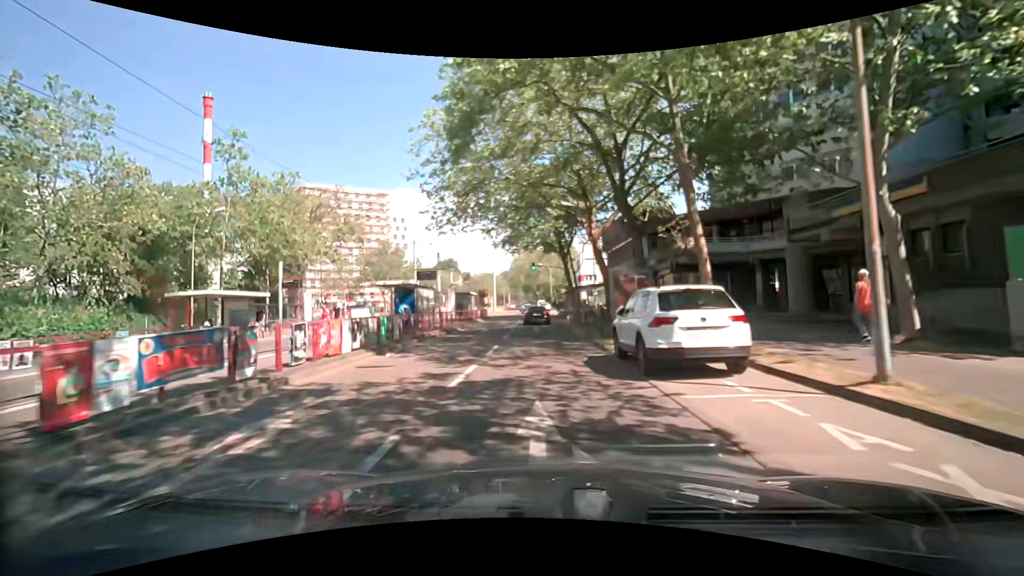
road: tertiary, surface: asphalt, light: Day
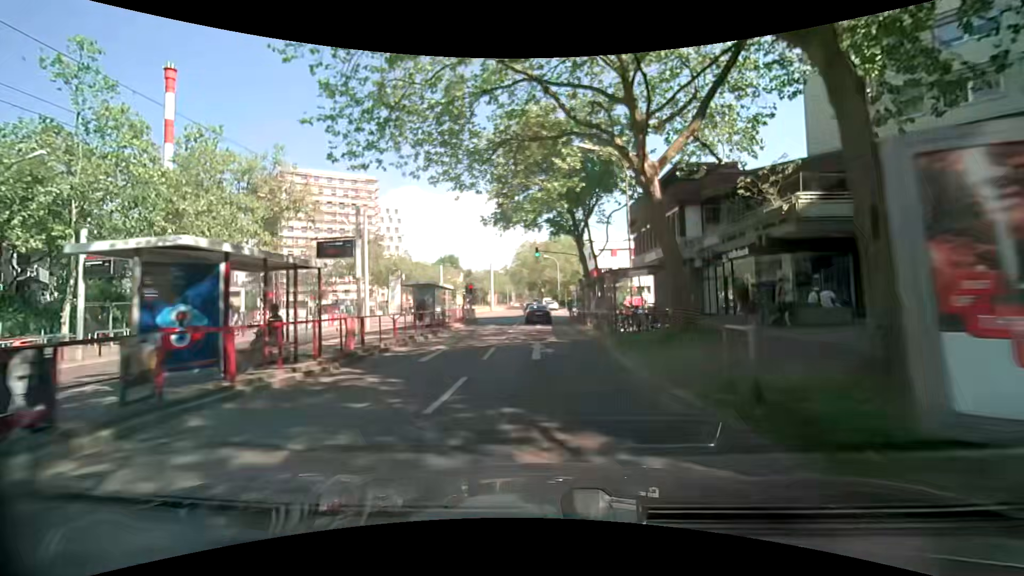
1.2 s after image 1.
(0.0, +13.8) m; 0°
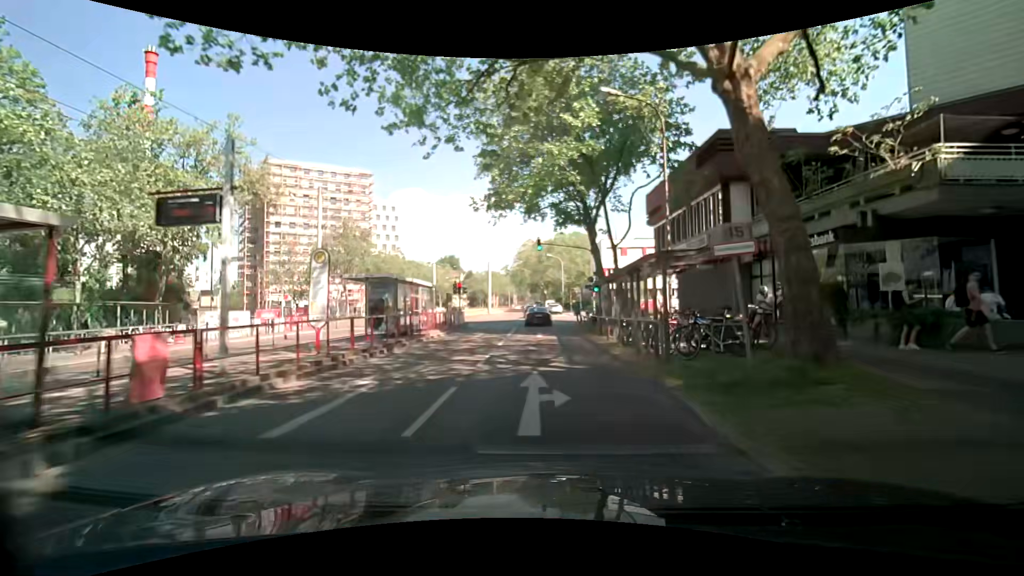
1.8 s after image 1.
(0.0, +7.0) m; 0°
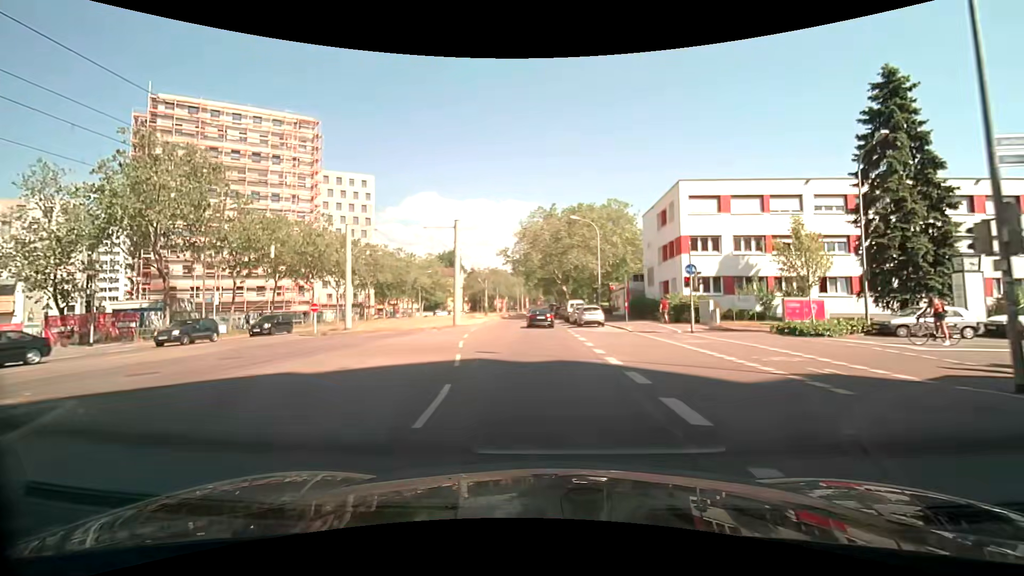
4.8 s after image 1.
(-0.7, +35.3) m; -2°
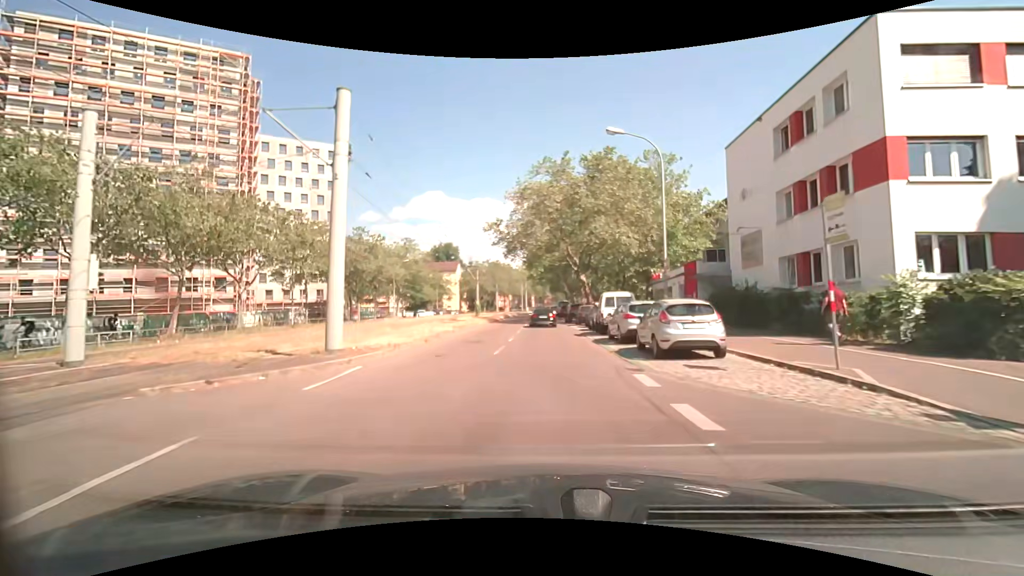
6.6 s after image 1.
(-0.2, +21.3) m; -1°
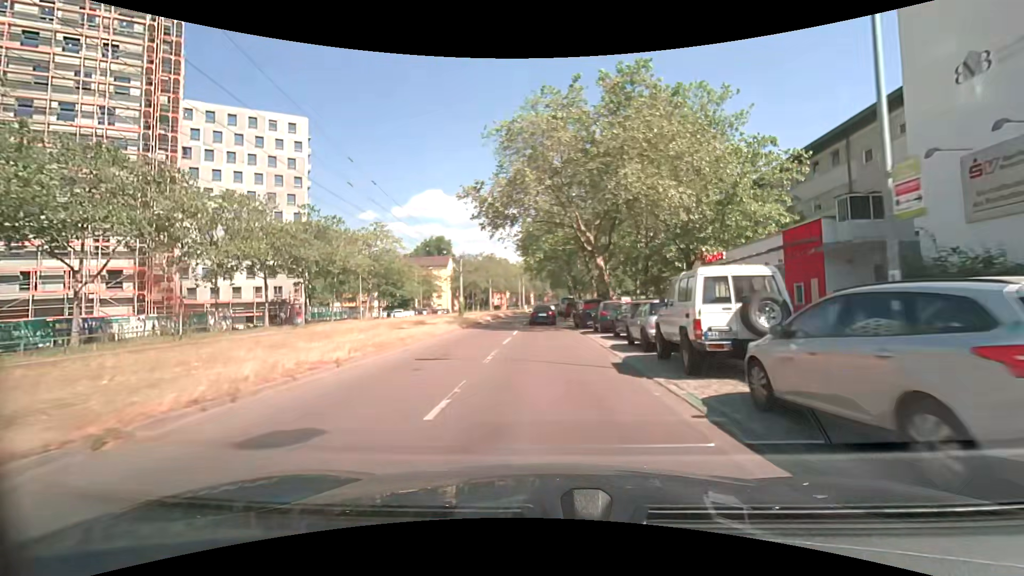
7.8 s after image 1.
(0.0, +14.2) m; 0°
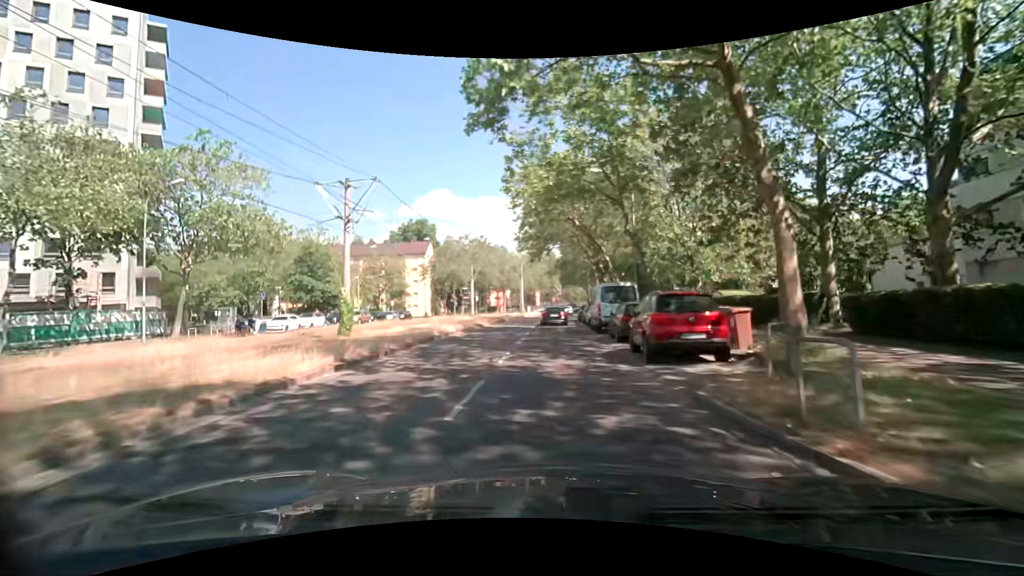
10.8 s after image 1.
(-0.4, +35.7) m; 0°
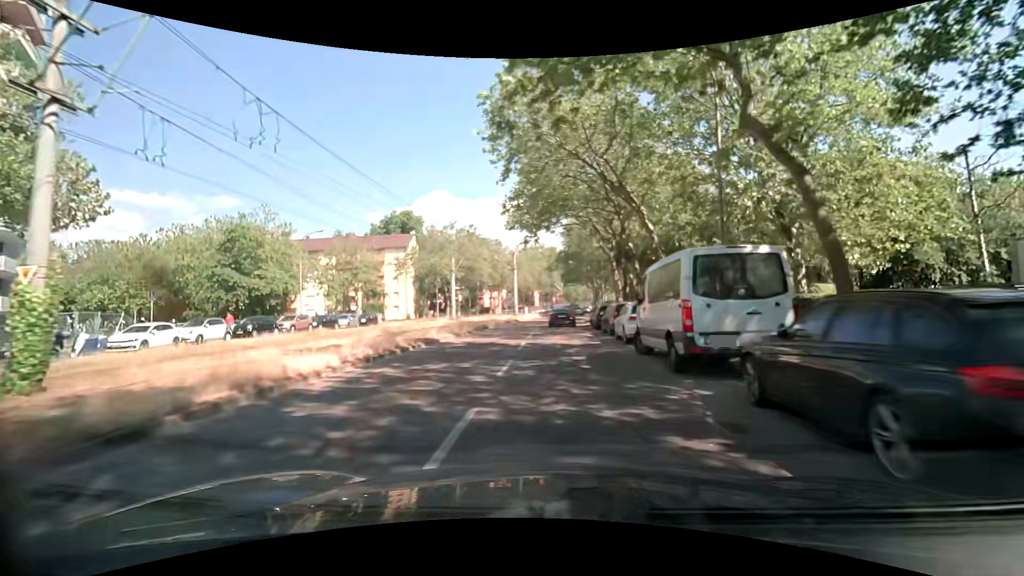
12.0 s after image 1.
(-0.1, +14.3) m; -1°
(0, +10) (0, +20) (+1, +30) (+1, +40) (+2, +50) (+3, +60) (+4, +70) (+5, +80) (+7, +90) (+8, +100) m
